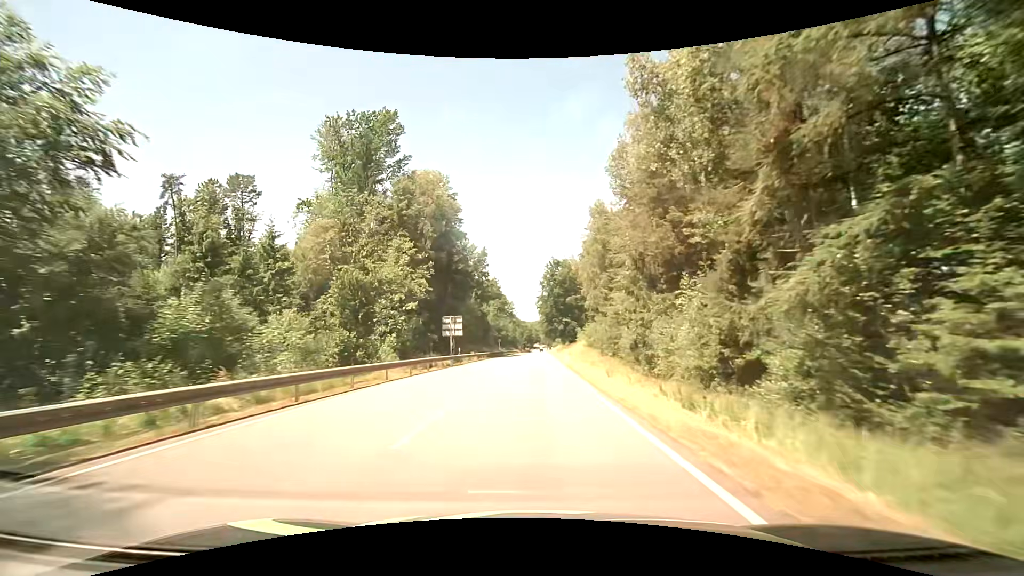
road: primary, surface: asphalt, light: Day
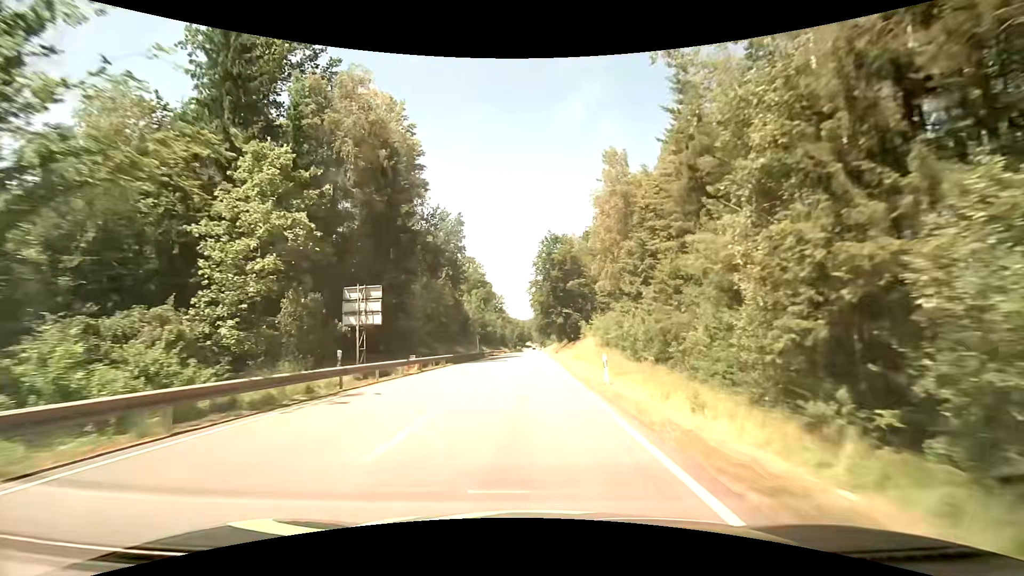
(+0.2, +24.5) m; +1°
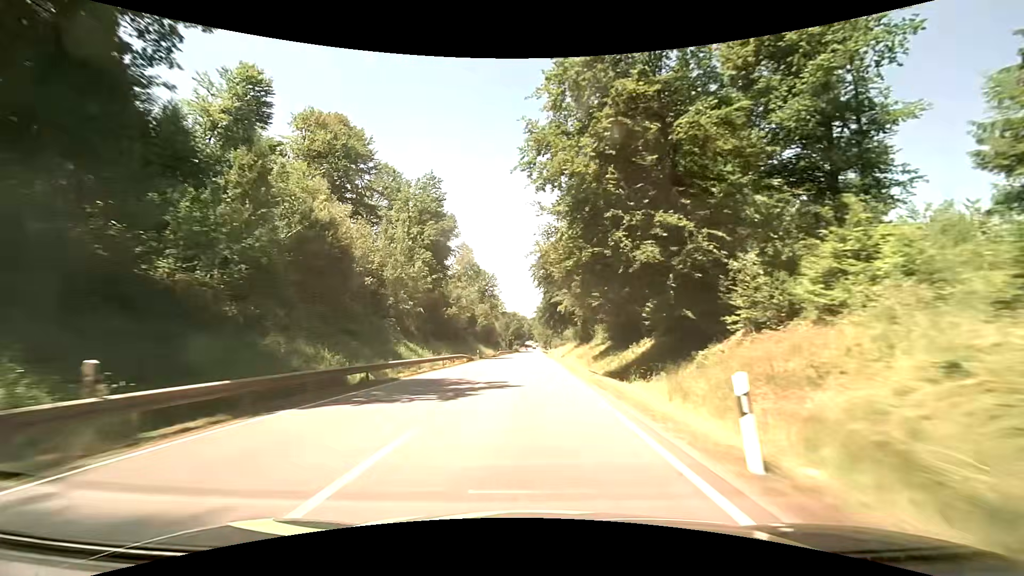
(0.0, +61.9) m; -1°
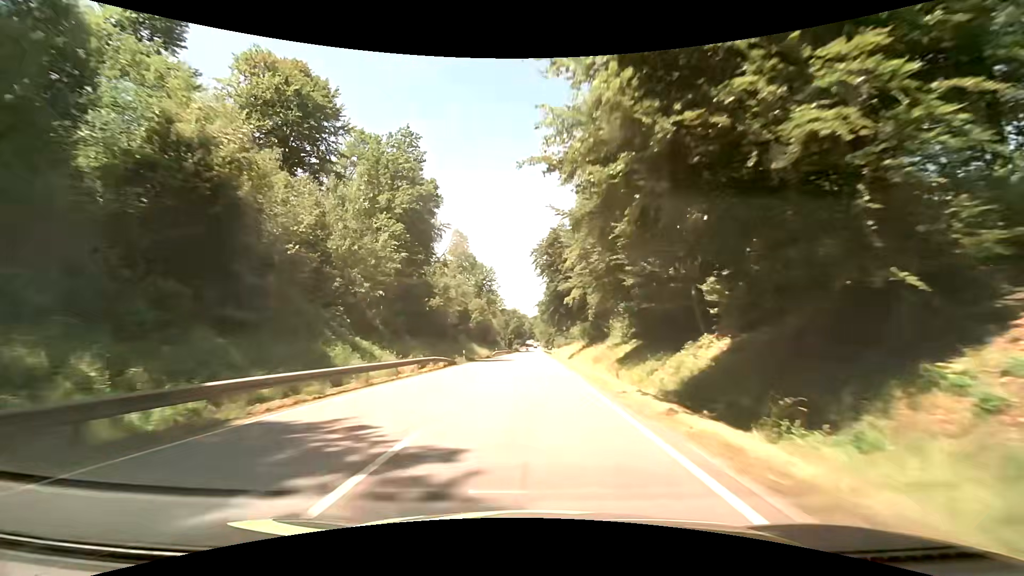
(0.0, +12.5) m; 0°
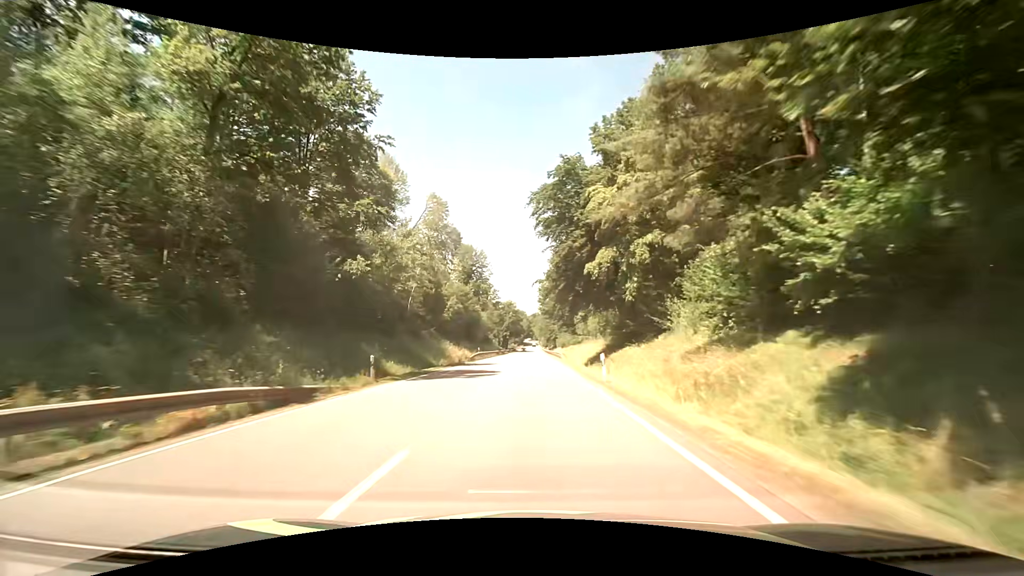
(0.0, +25.2) m; 0°
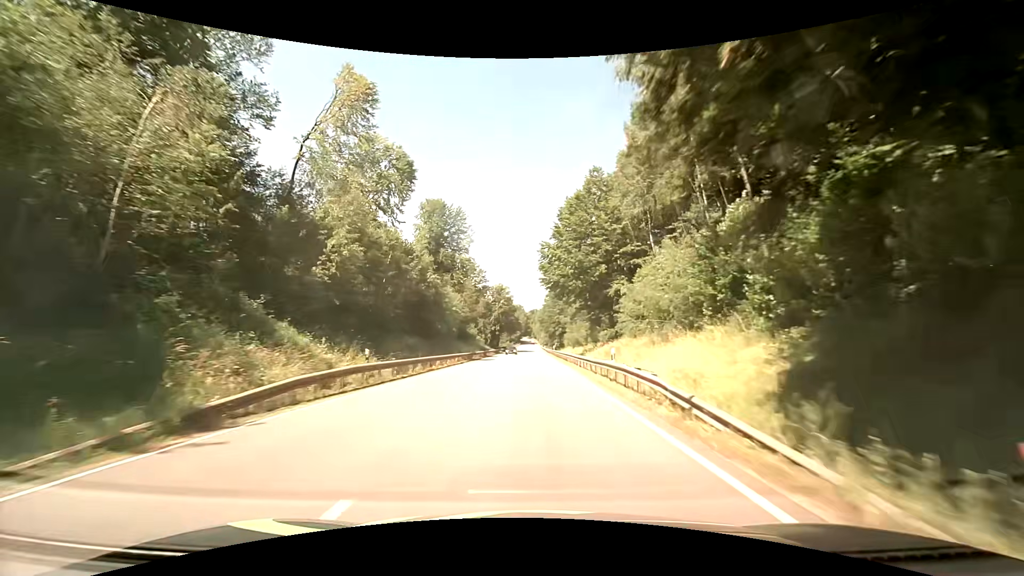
(+0.2, +38.2) m; +1°
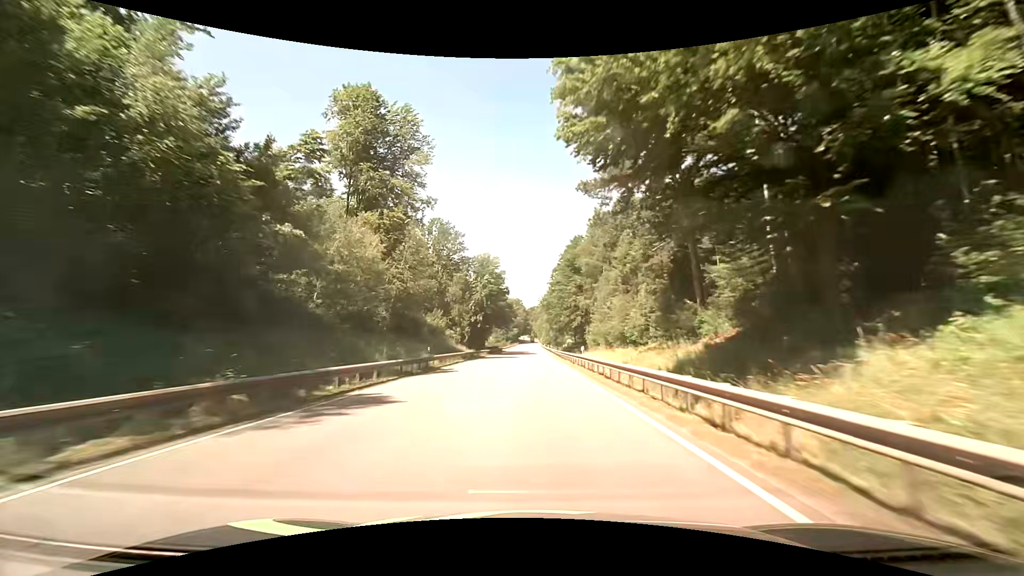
(-0.2, +38.8) m; 0°
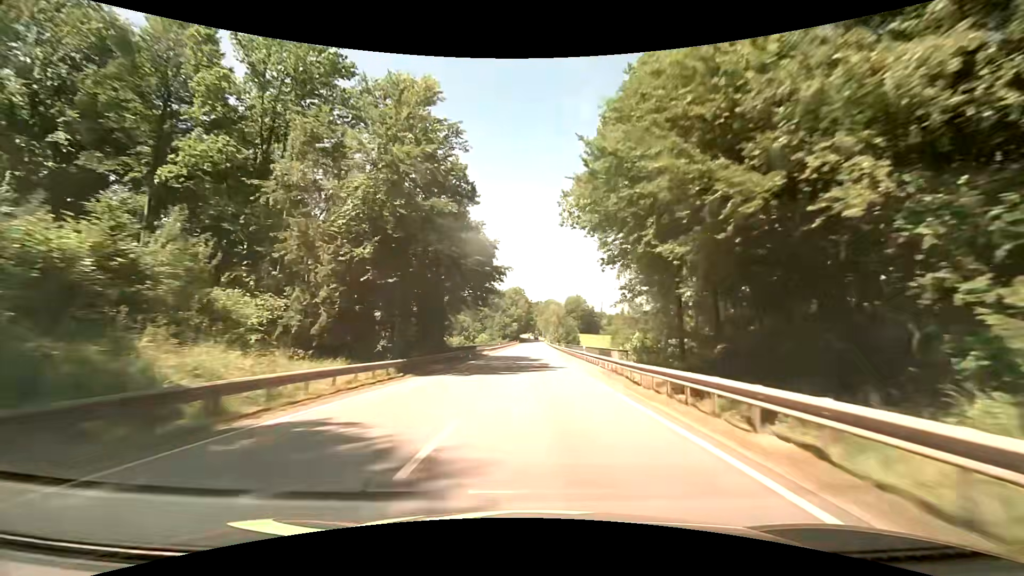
(-0.2, +52.5) m; 0°
(0, +10) (0, +20) (0, +30) (0, +40) (0, +50) (0, +60) (0, +70) (0, +80) (0, +90) (0, +100) m
